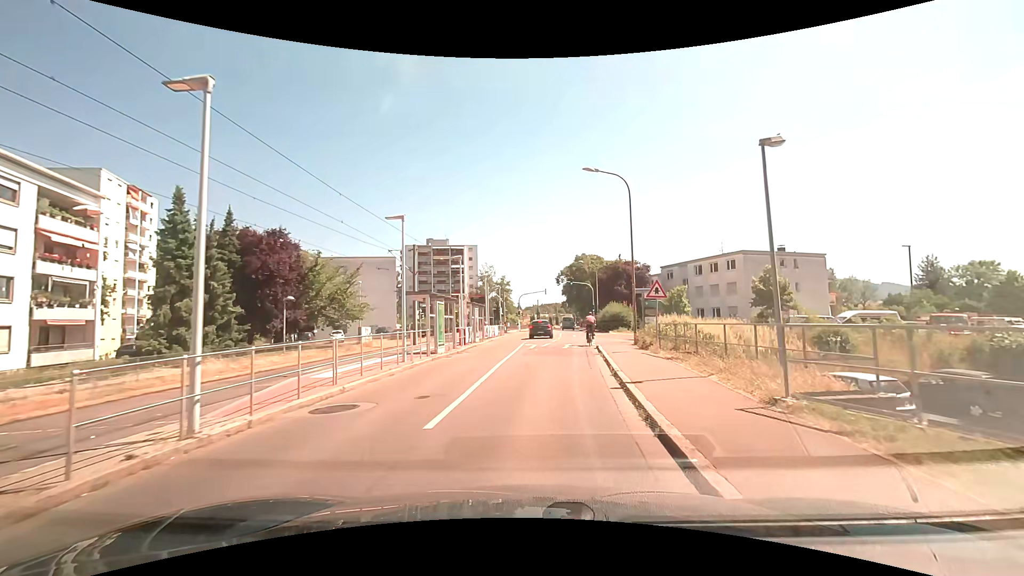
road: residential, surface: asphalt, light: Day
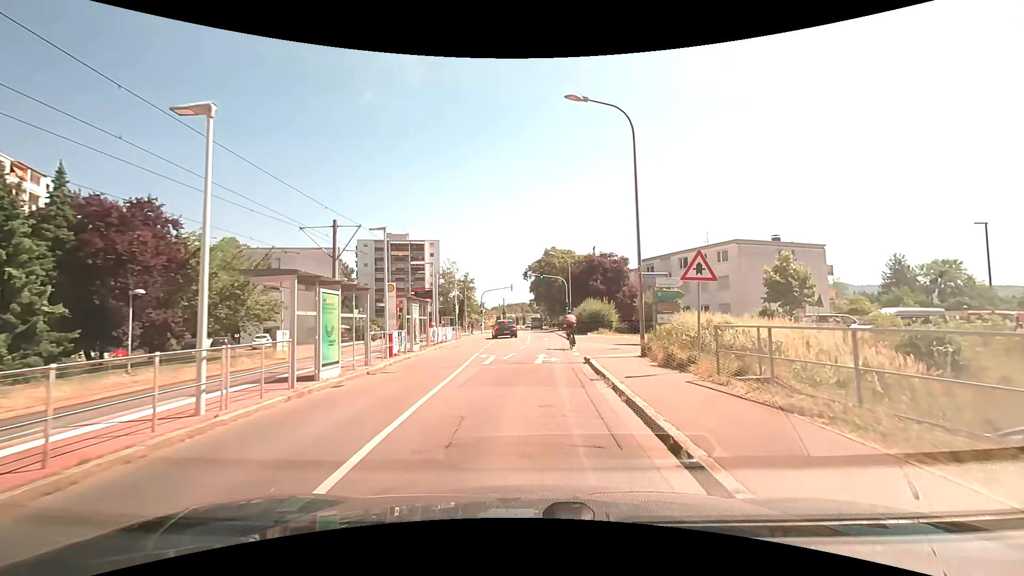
(+0.2, +8.7) m; +4°
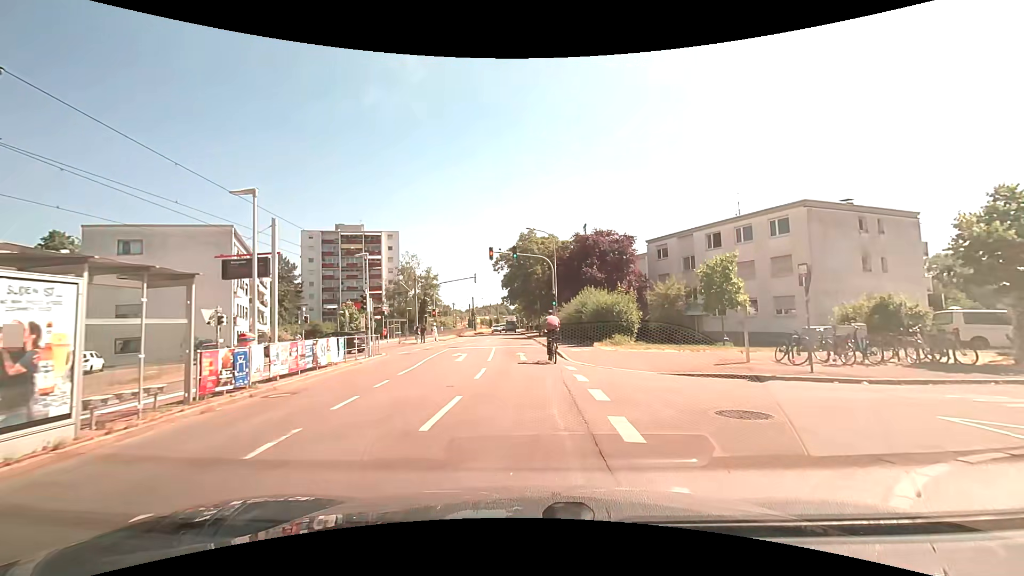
(+0.5, +17.2) m; +2°
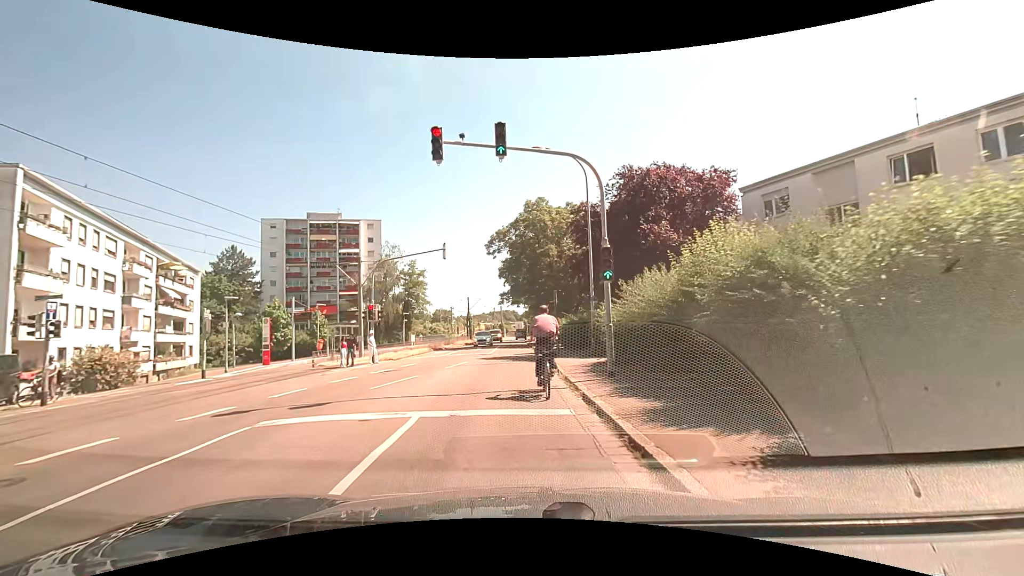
(+0.2, +20.4) m; -1°
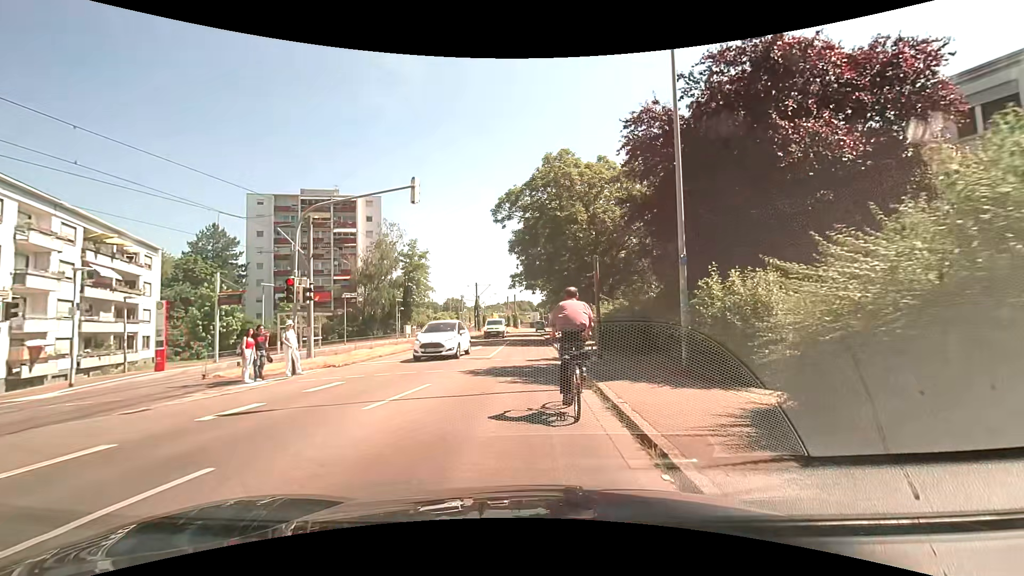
(-0.1, +10.6) m; -1°
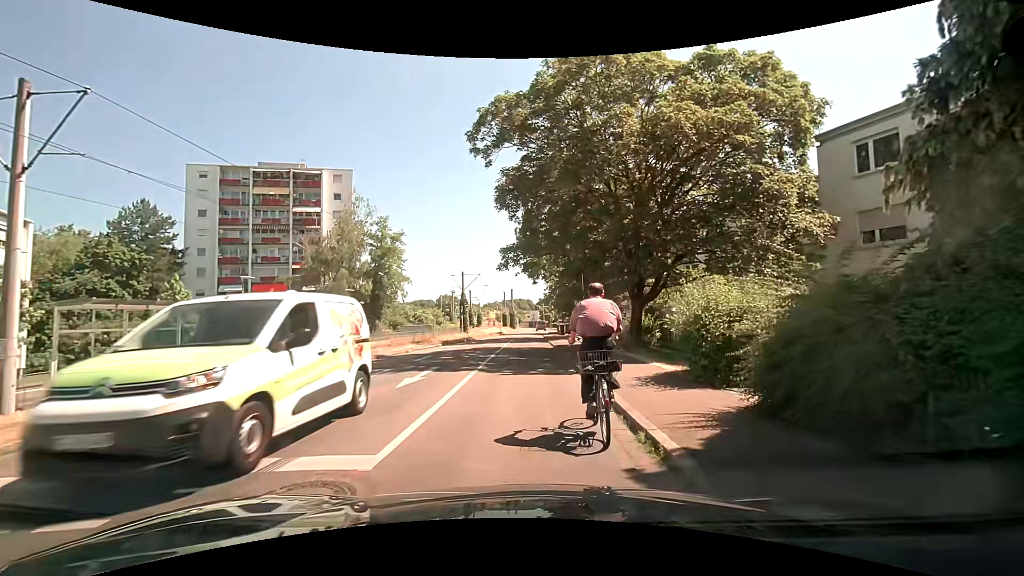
(-0.1, +14.2) m; +1°
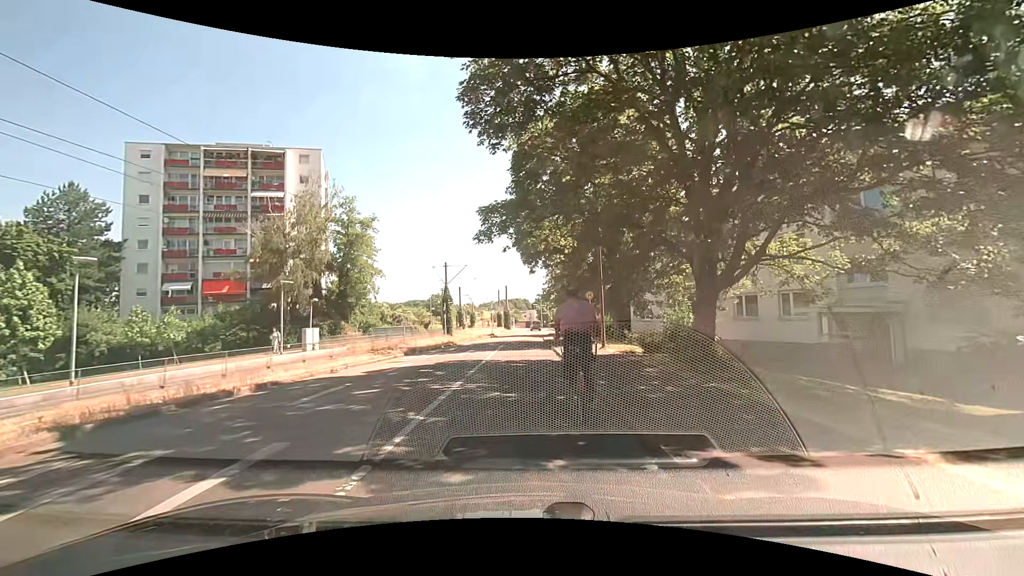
(-0.1, +9.2) m; -1°
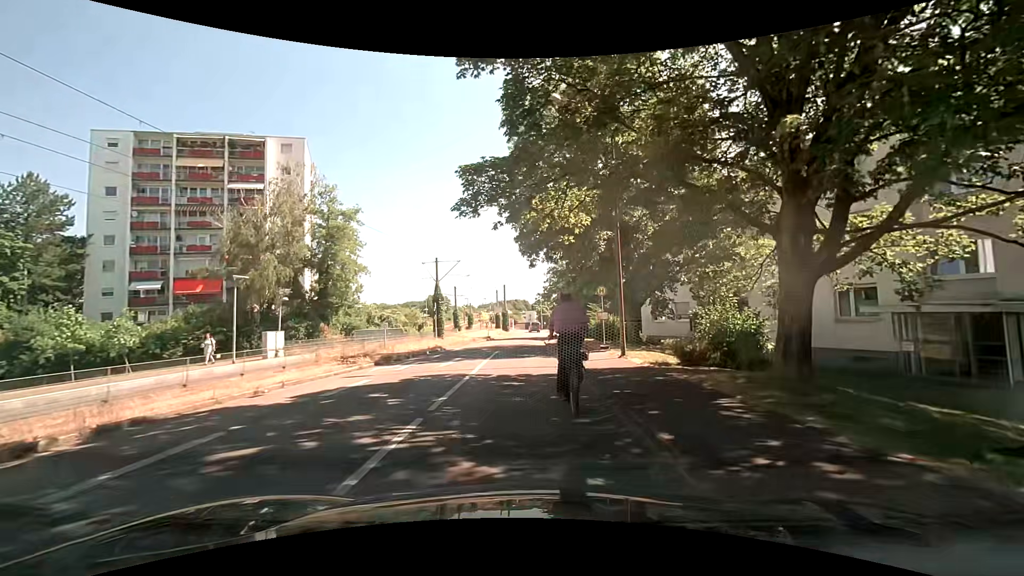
(0.0, +4.6) m; 0°
